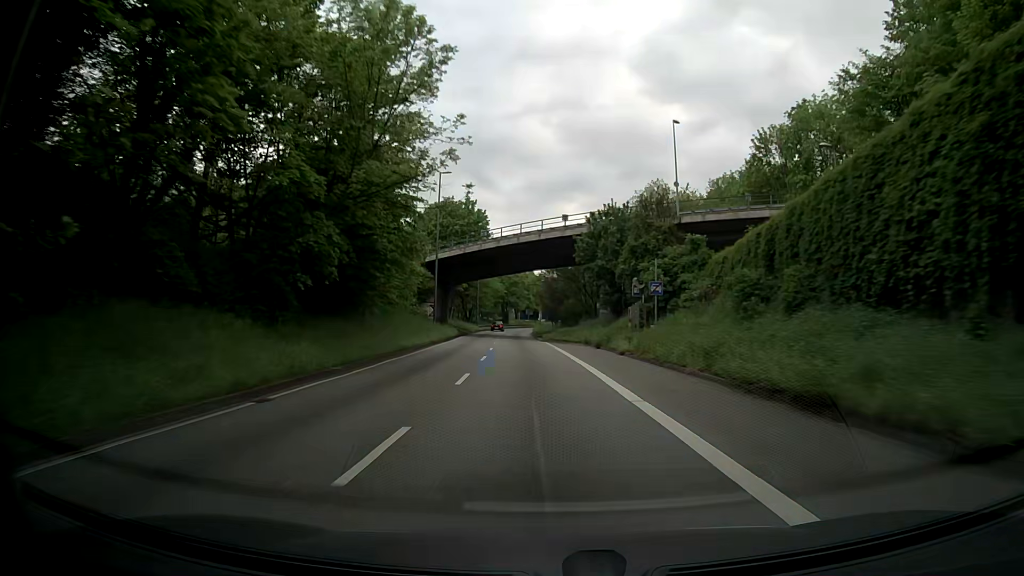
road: trunk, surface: asphalt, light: Day
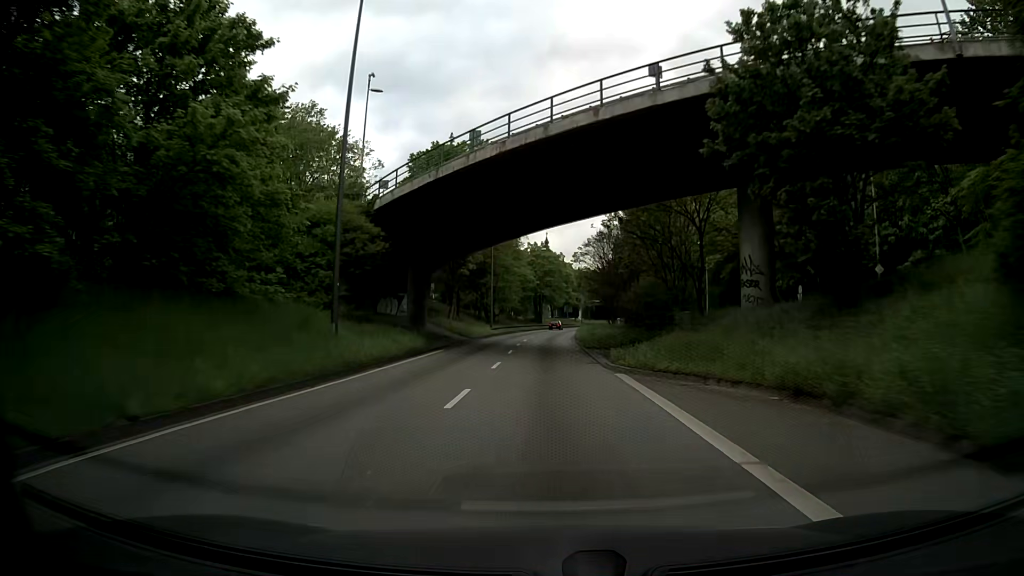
(-1.2, +31.3) m; -4°
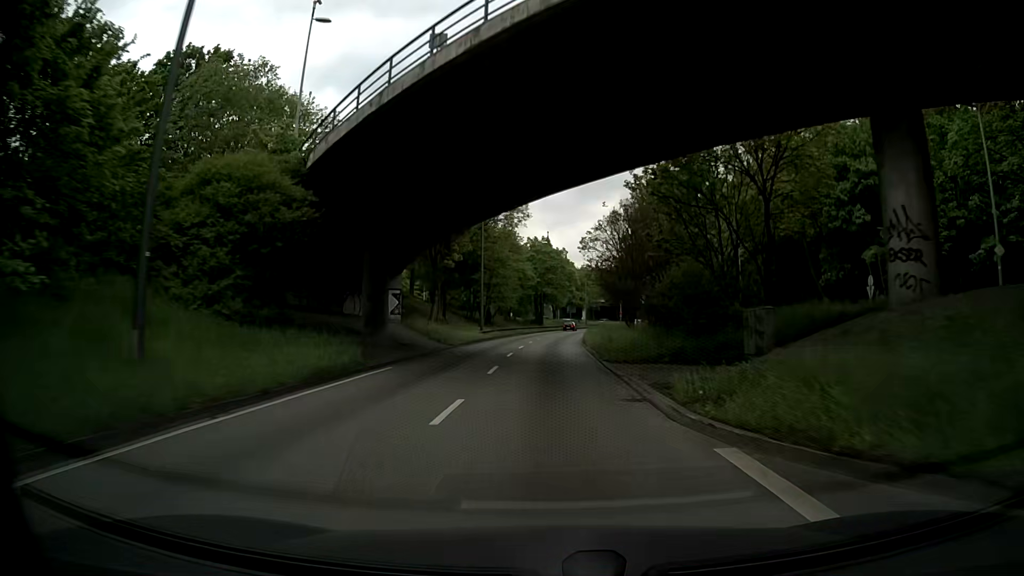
(0.0, +10.4) m; 0°
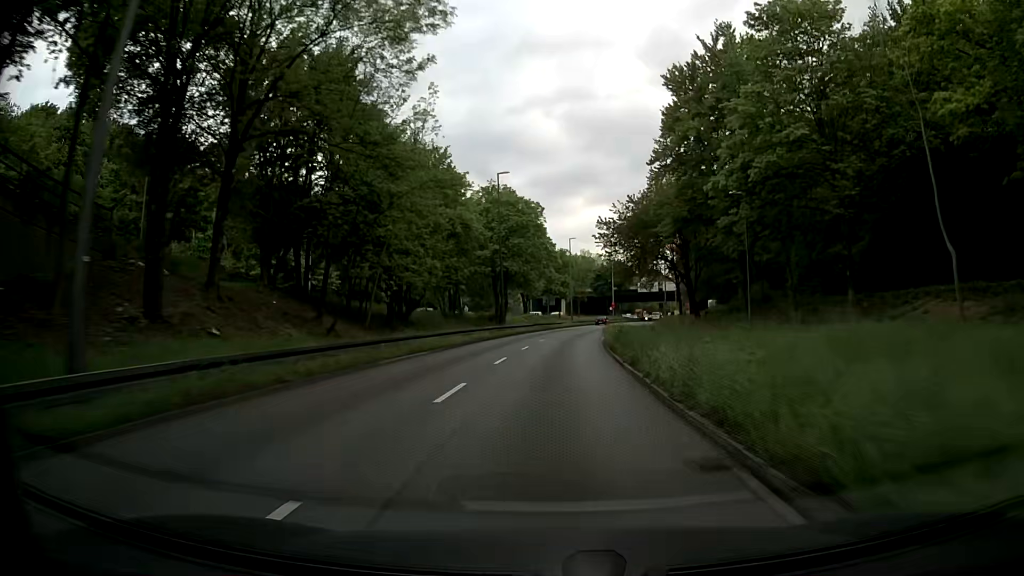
(+0.8, +43.6) m; +2°
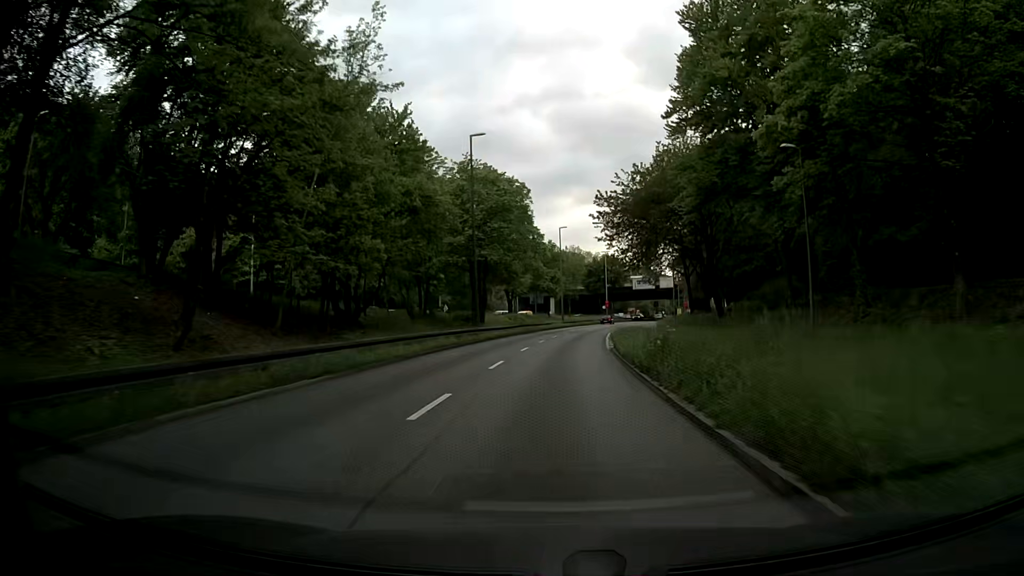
(+0.2, +10.8) m; +1°
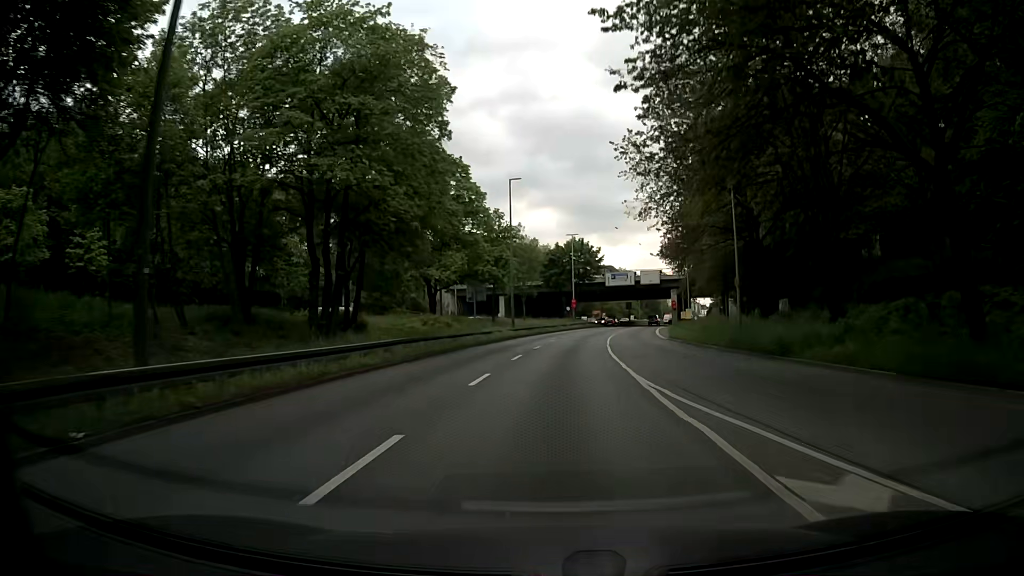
(+1.0, +30.8) m; +4°
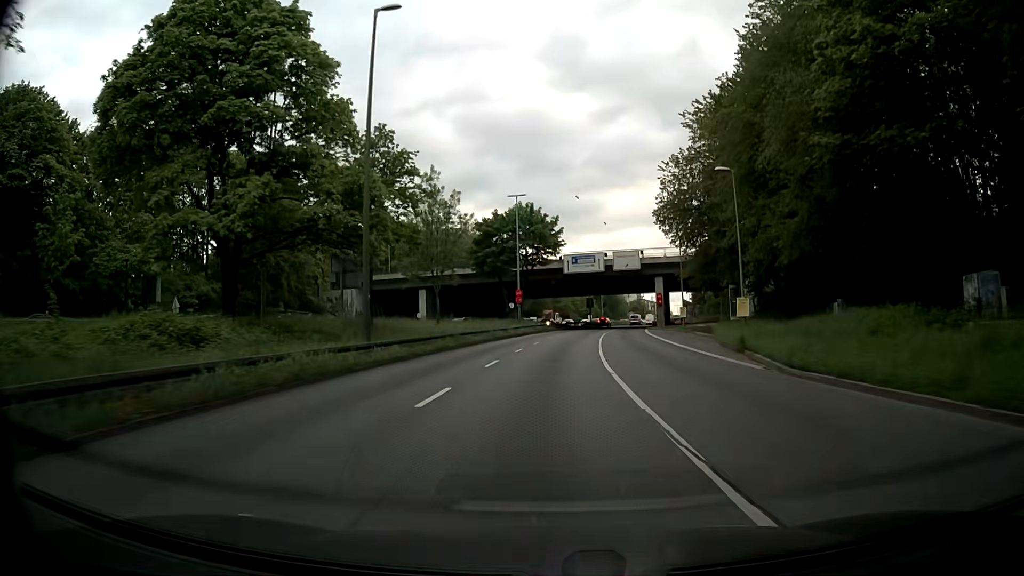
(+1.2, +30.3) m; +4°
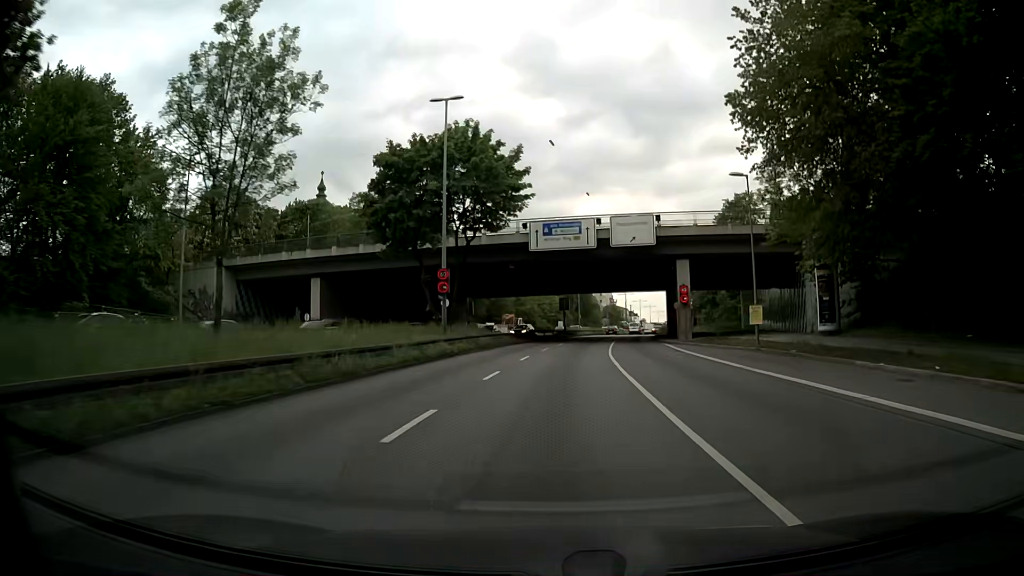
(+0.8, +29.6) m; +3°
(0, +10) (+1, +20) (+1, +30) (+2, +40) (+3, +50) (+4, +60) (+5, +70) (+6, +80) (+8, +90) (+10, +99) m
